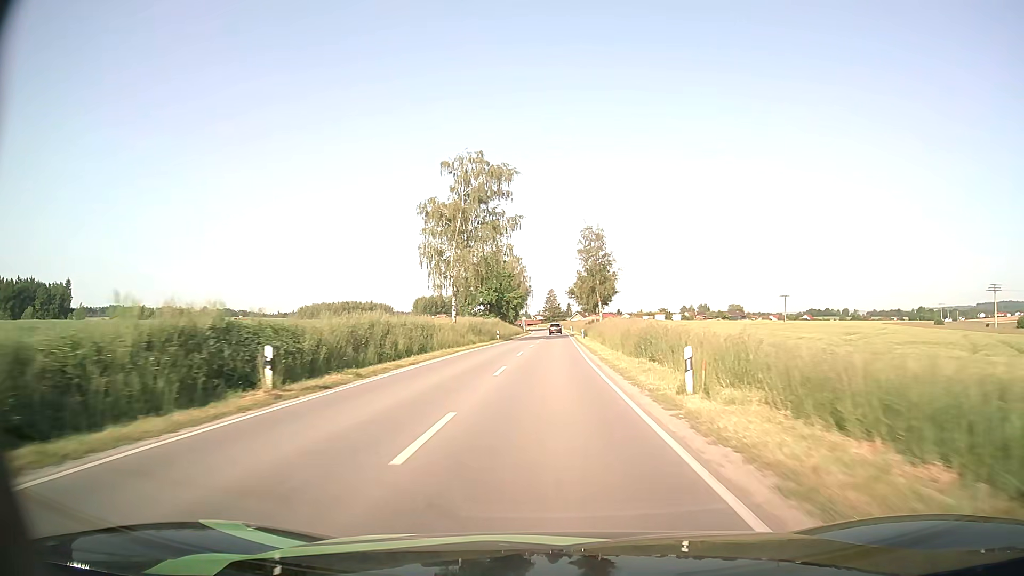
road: secondary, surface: asphalt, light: Day
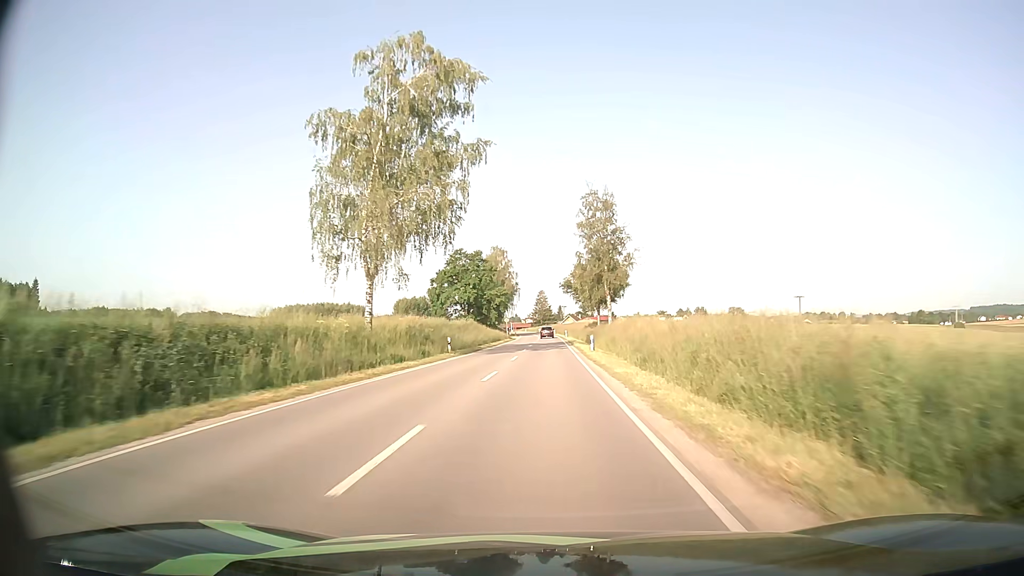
(+0.2, +25.3) m; +1°
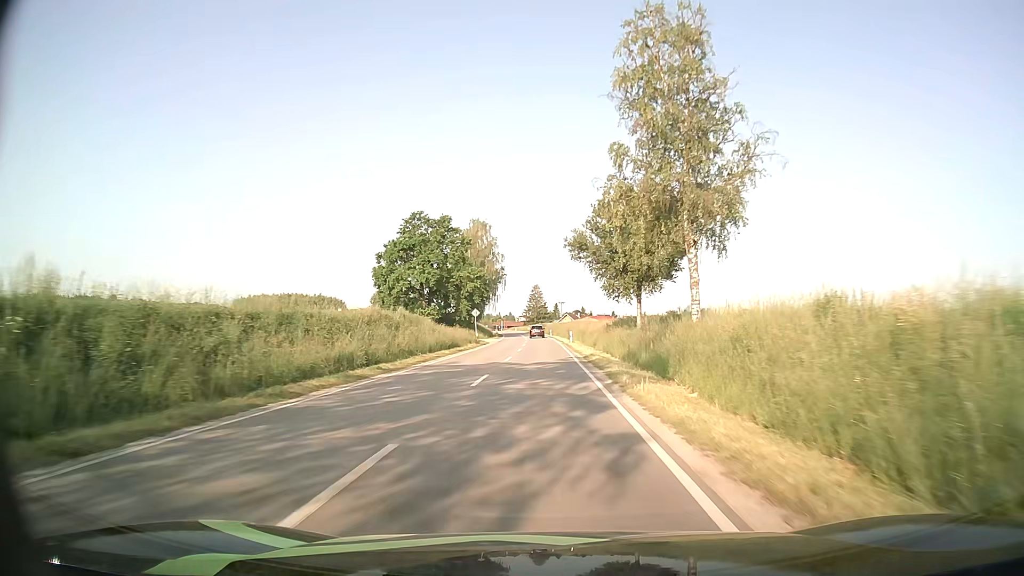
(+0.1, +38.0) m; 0°
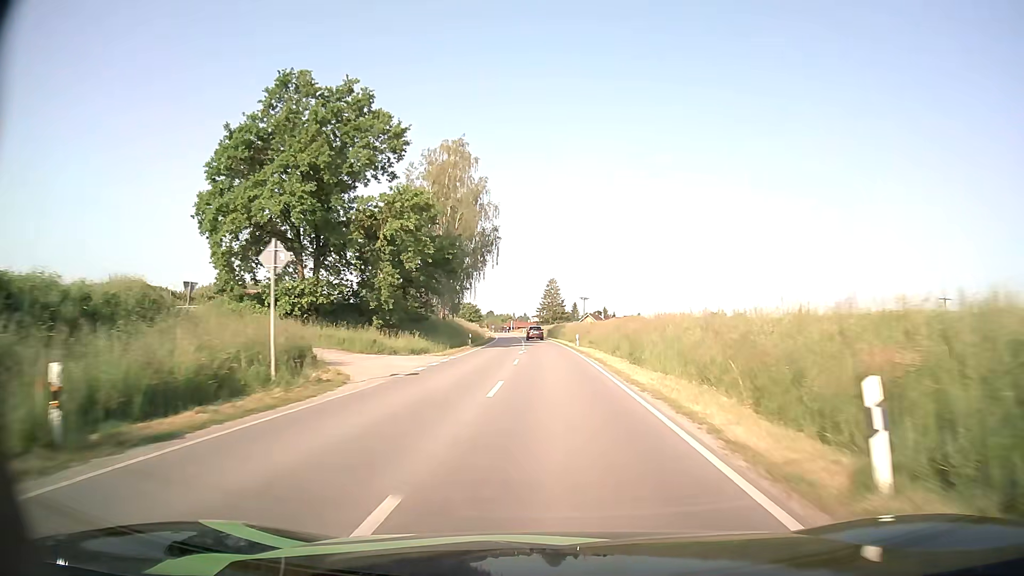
(-0.6, +50.5) m; -1°
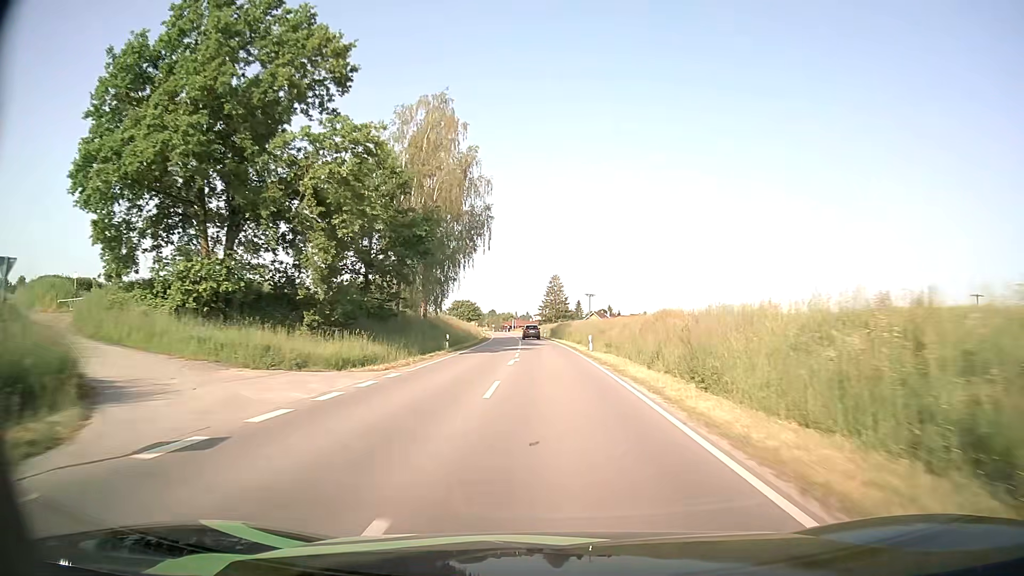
(0.0, +12.7) m; 0°
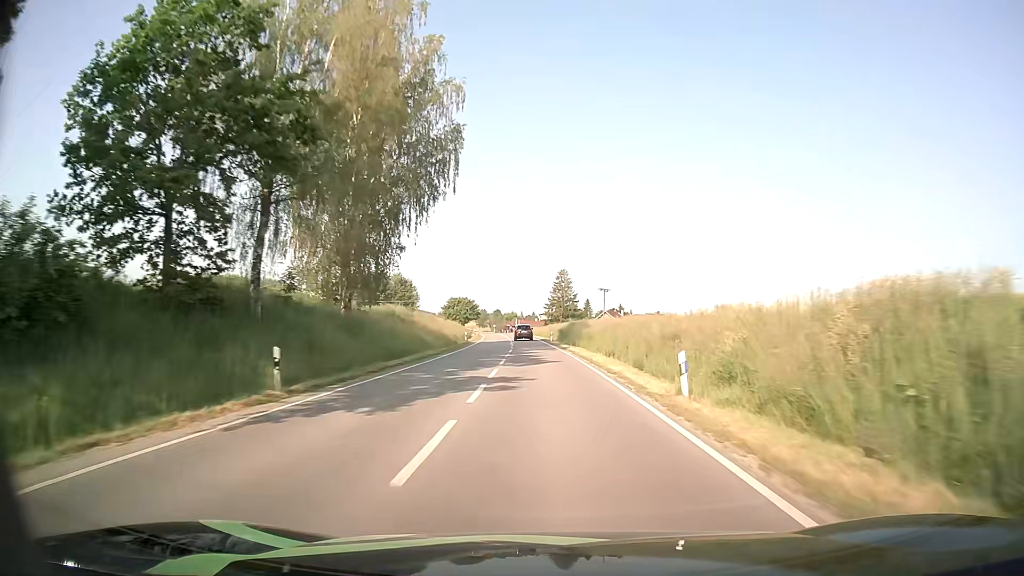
(-0.1, +25.1) m; 0°
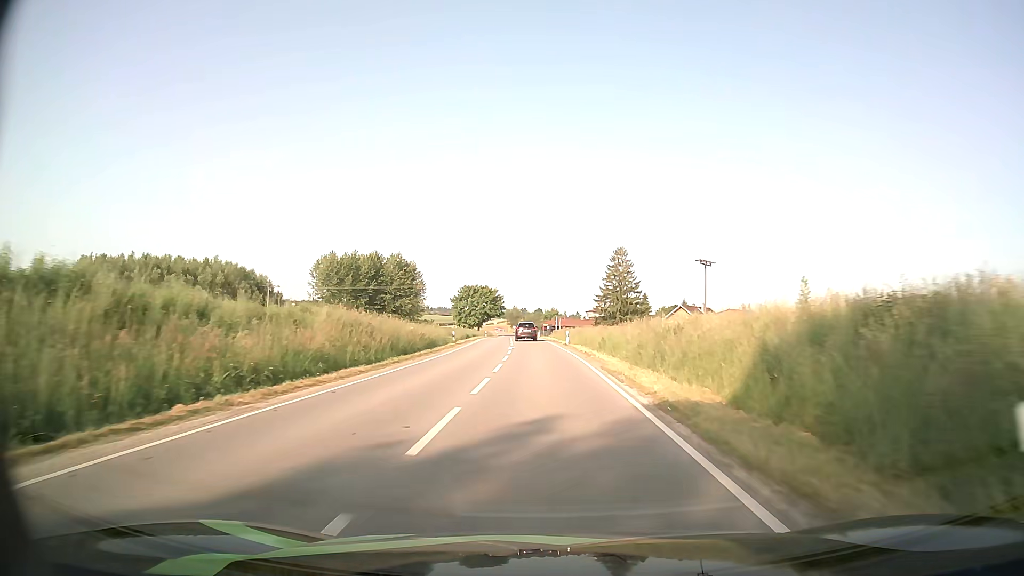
(-1.9, +60.9) m; -4°
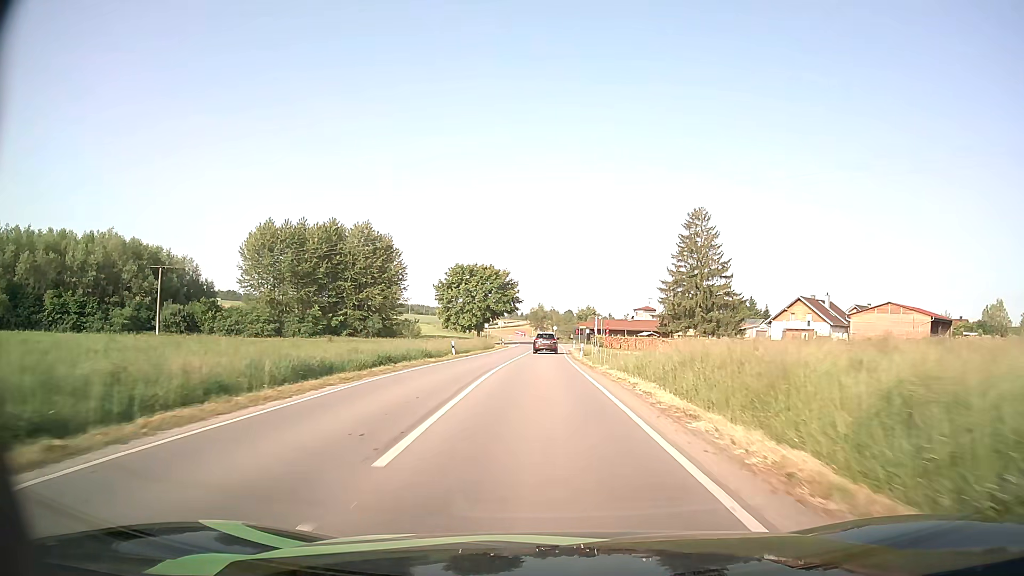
(-1.5, +56.6) m; -3°
(0, +10) (0, +20) (0, +30) (0, +40) (0, +50) (0, +60) (0, +70) (+1, +80) (+1, +90) (+1, +100) m
